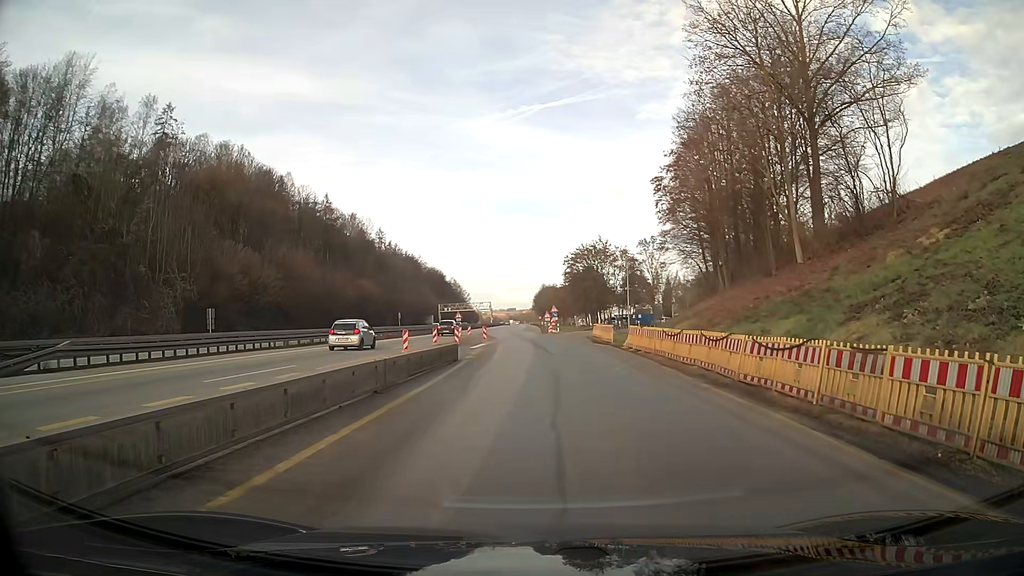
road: motorway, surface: asphalt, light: Day
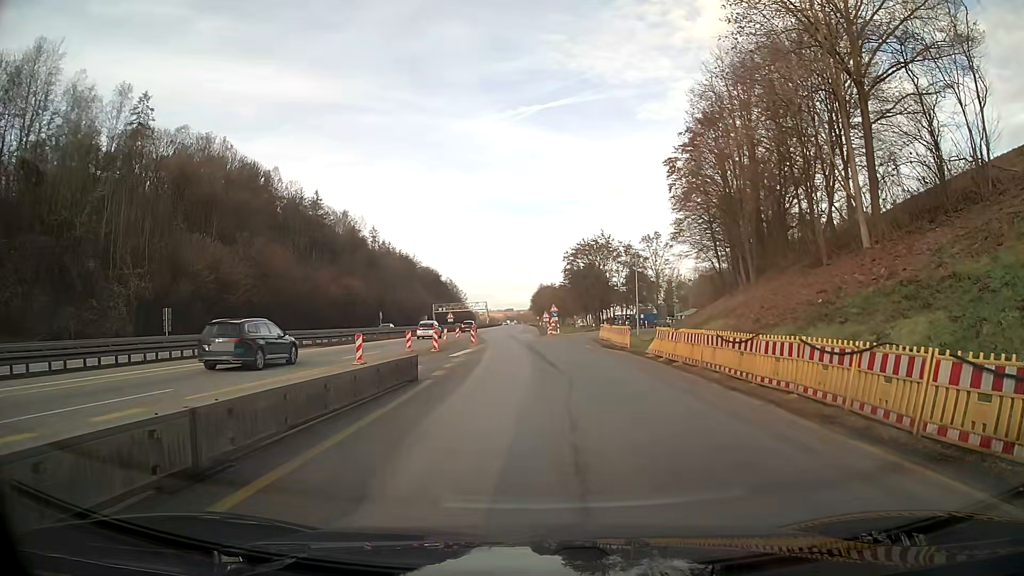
(0.0, +7.6) m; 0°
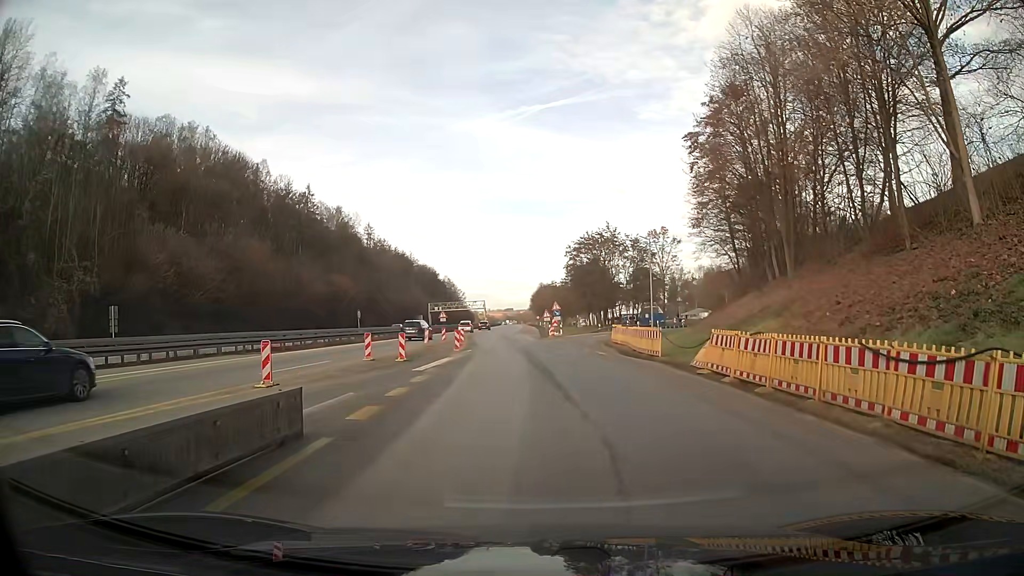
(0.0, +7.8) m; 0°
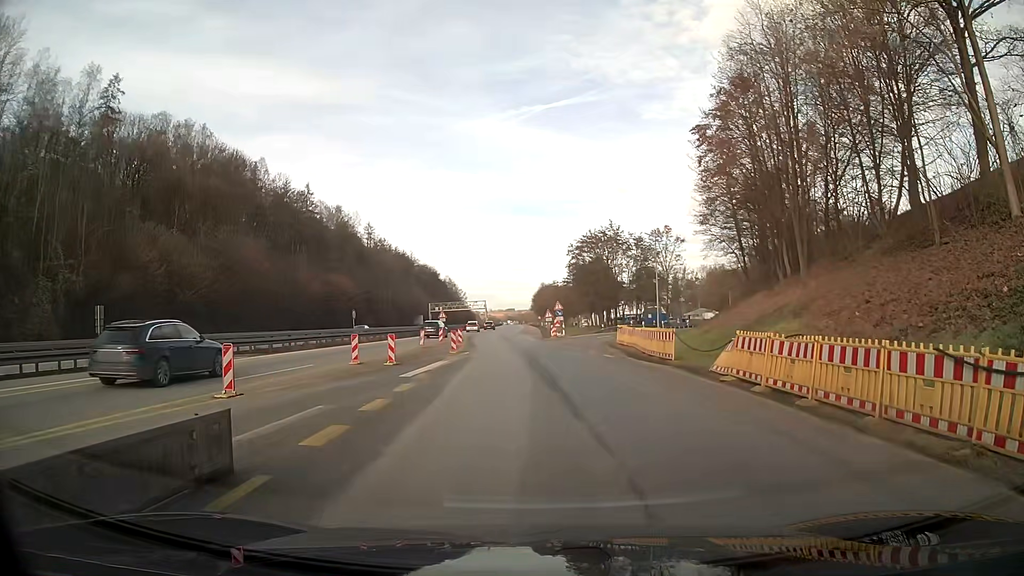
(0.0, +2.0) m; 0°
